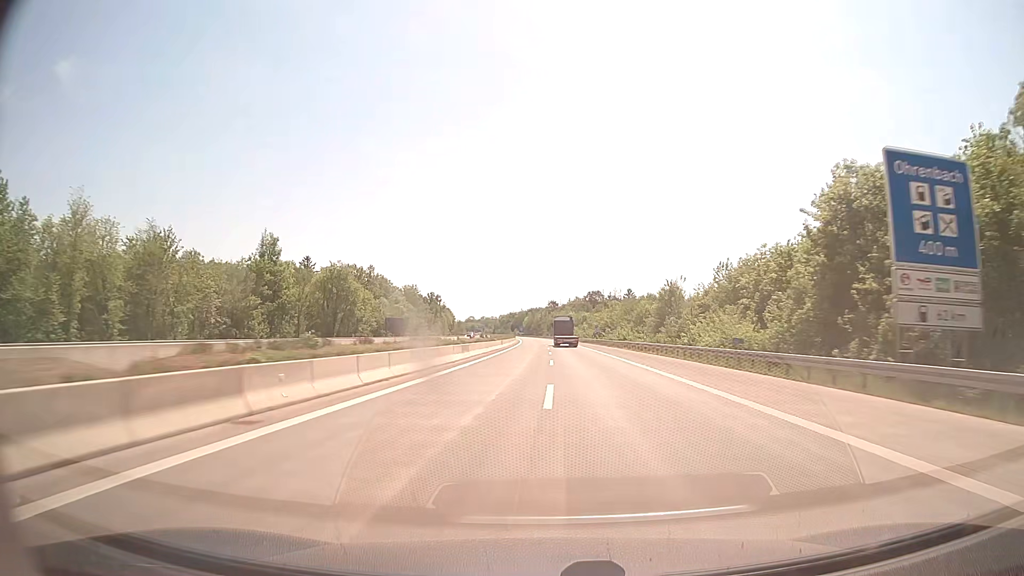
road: motorway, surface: concrete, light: Day
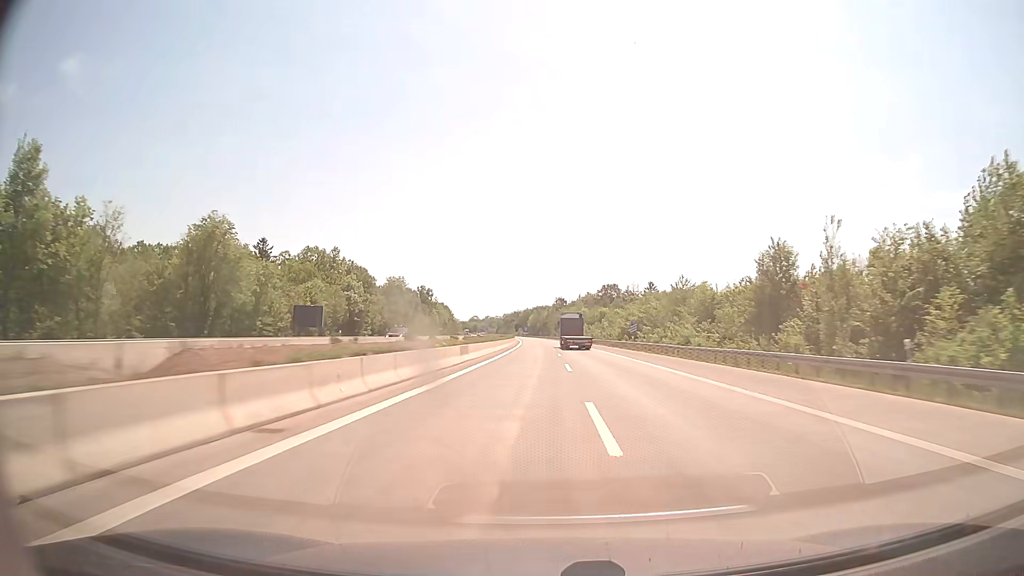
(-0.3, +40.9) m; -1°
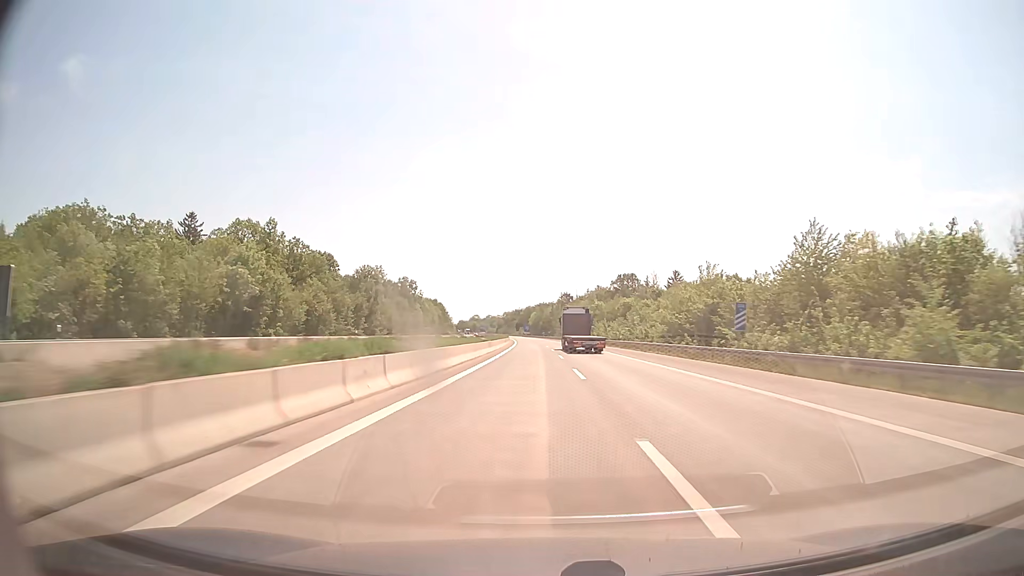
(0.0, +41.1) m; 0°
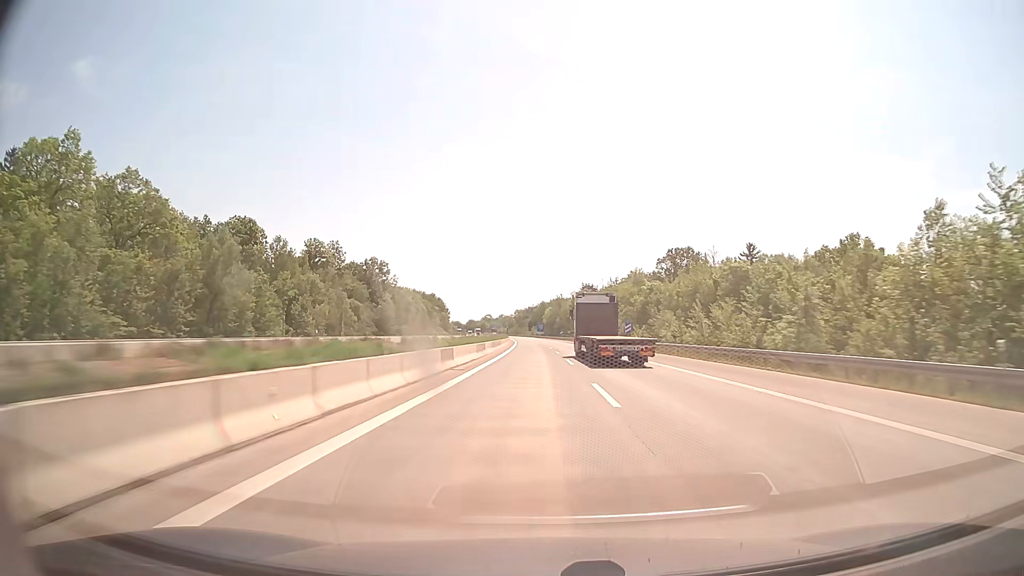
(-0.5, +62.0) m; -1°
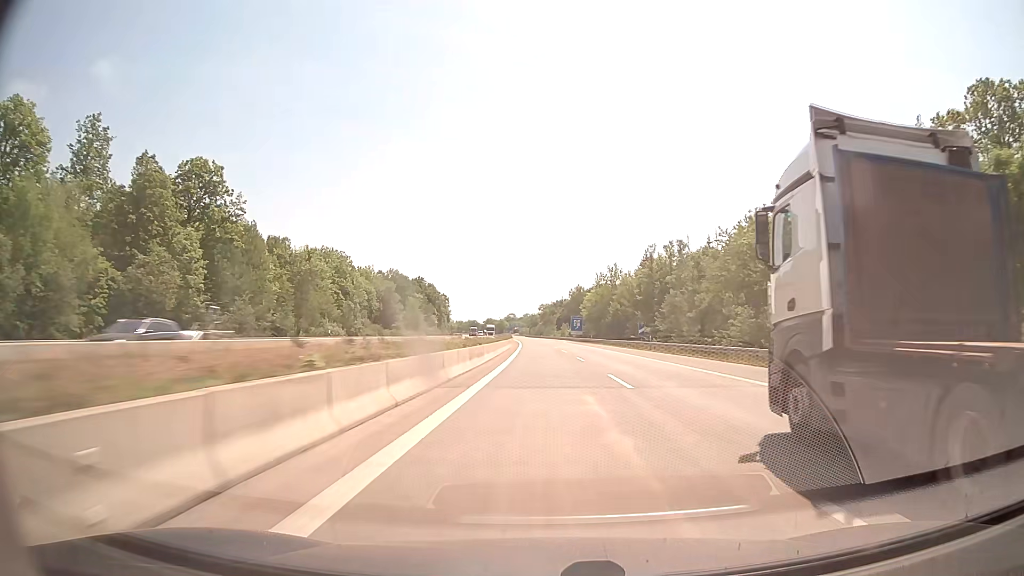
(-2.8, +103.6) m; -3°
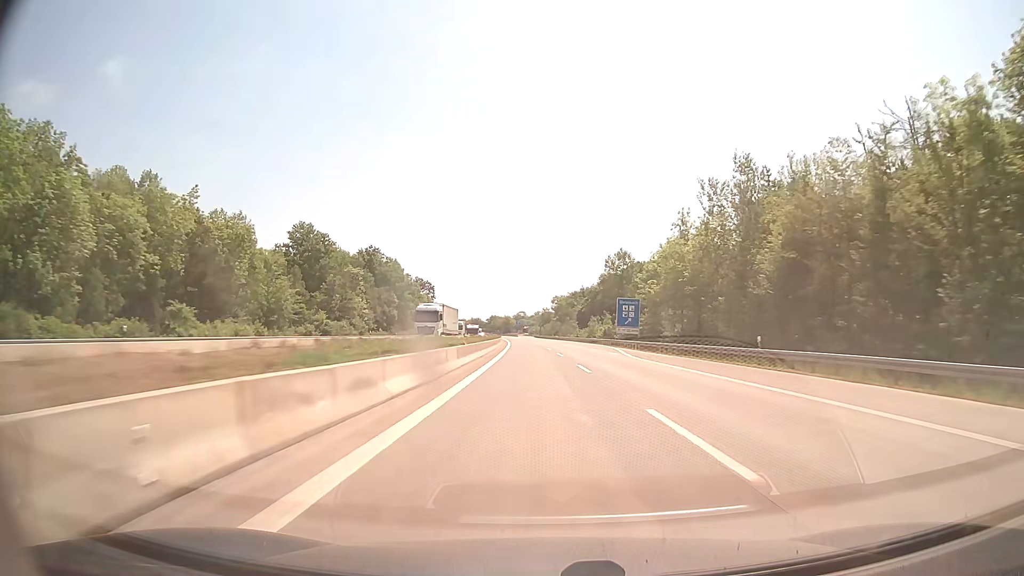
(-0.9, +83.0) m; -1°
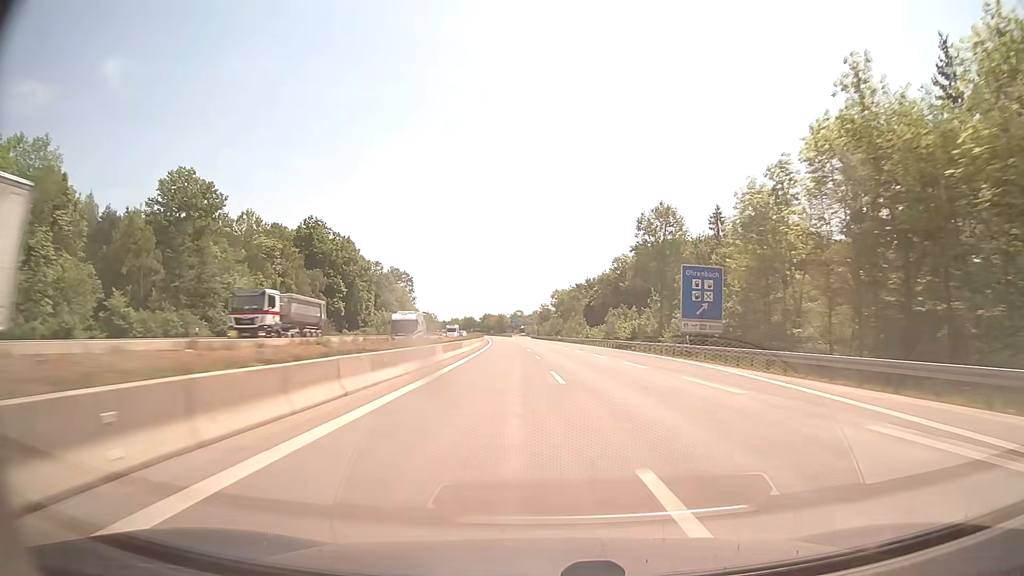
(+0.1, +41.6) m; 0°
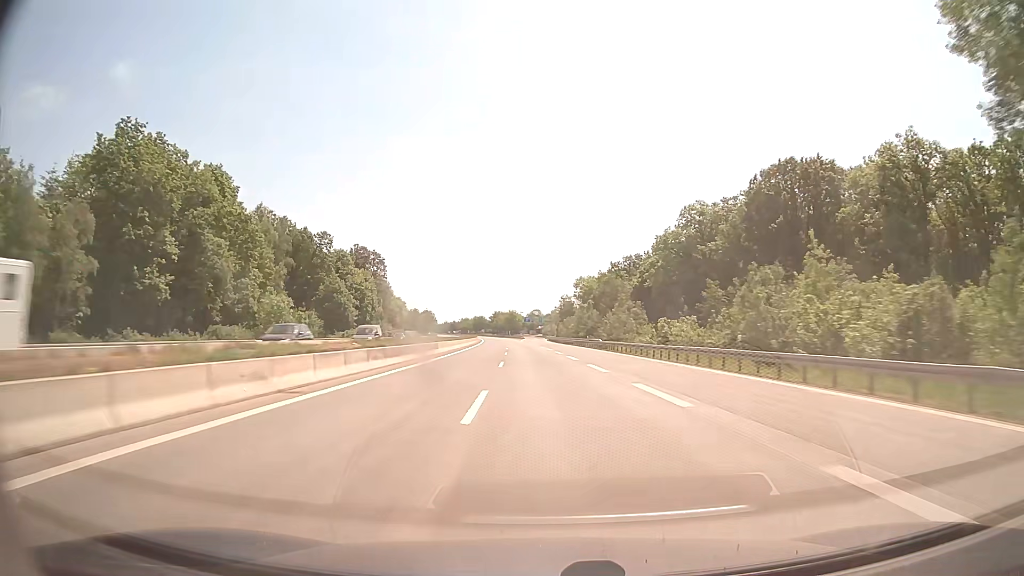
(-0.5, +62.3) m; -1°
(0, +10) (0, +20) (0, +30) (-1, +40) (-1, +50) (-1, +60) (-2, +70) (-2, +80) (-3, +90) (-3, +100) m
